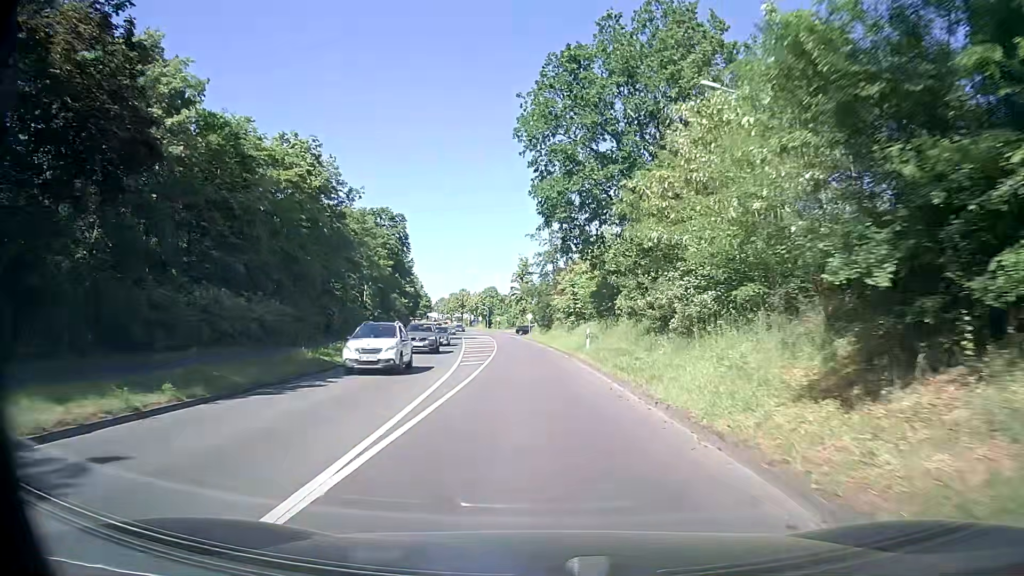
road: secondary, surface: asphalt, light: Day
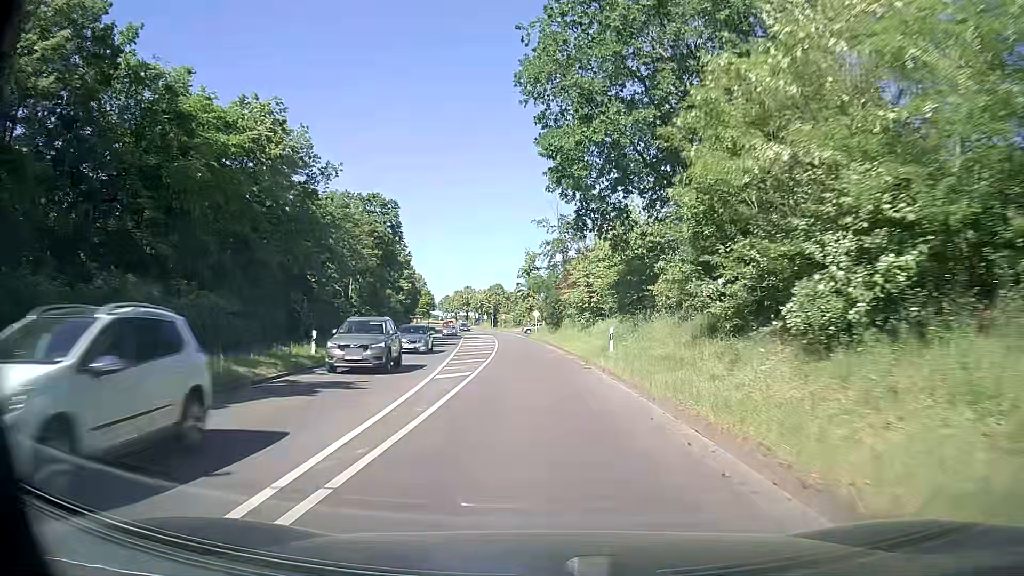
(0.0, +7.6) m; 0°
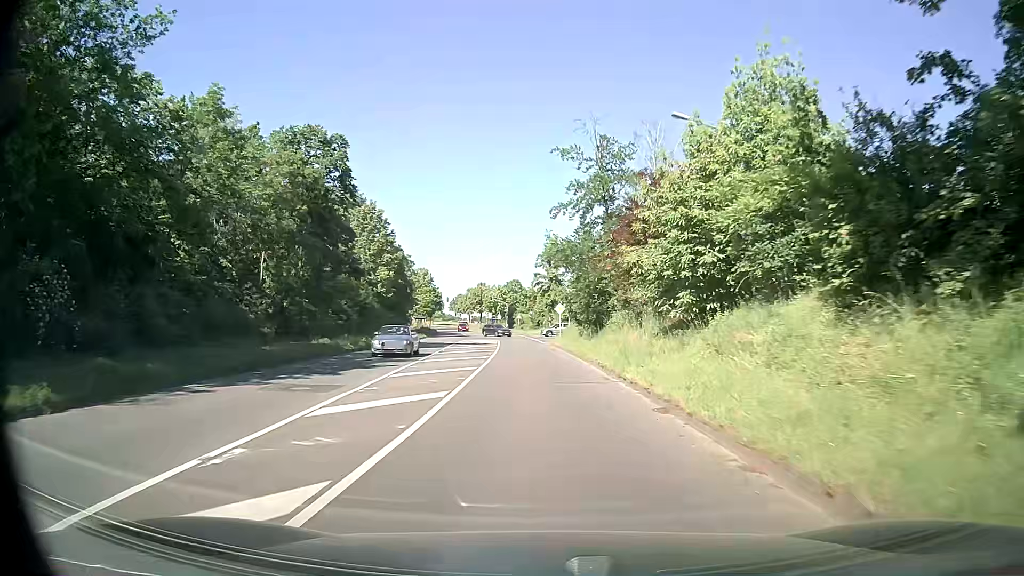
(-0.3, +22.8) m; -2°
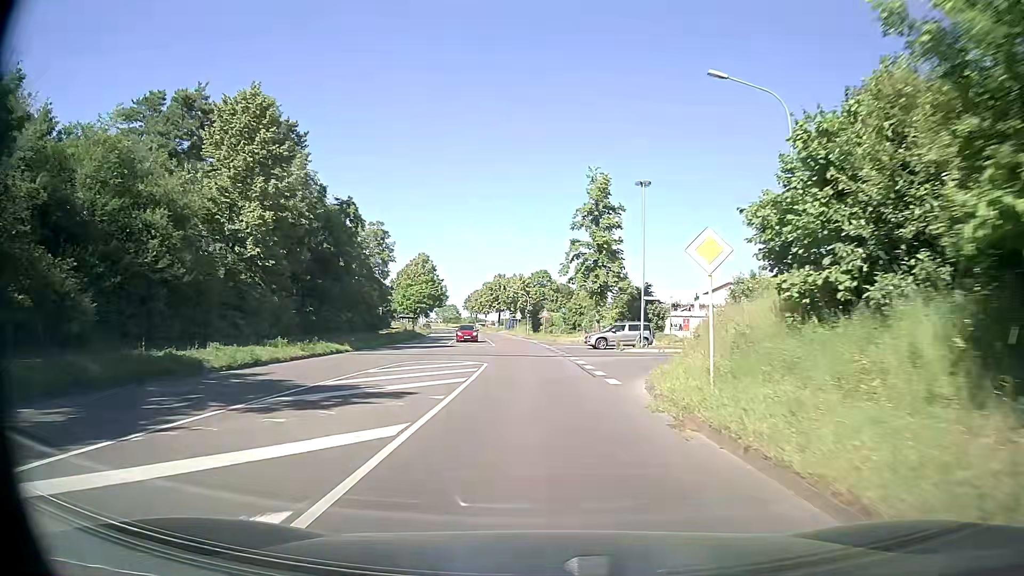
(-0.7, +38.0) m; -3°
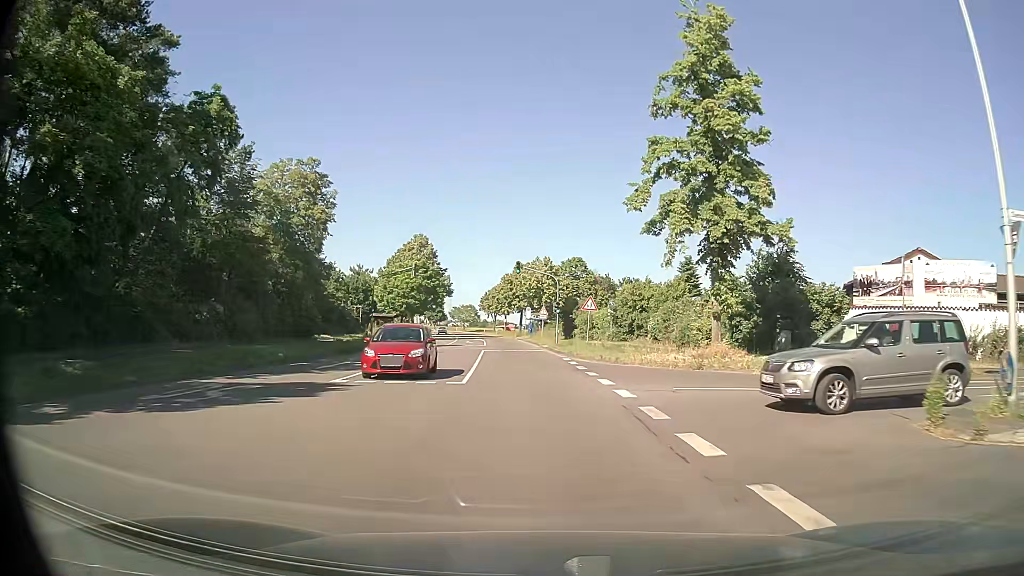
(-0.3, +30.4) m; -2°
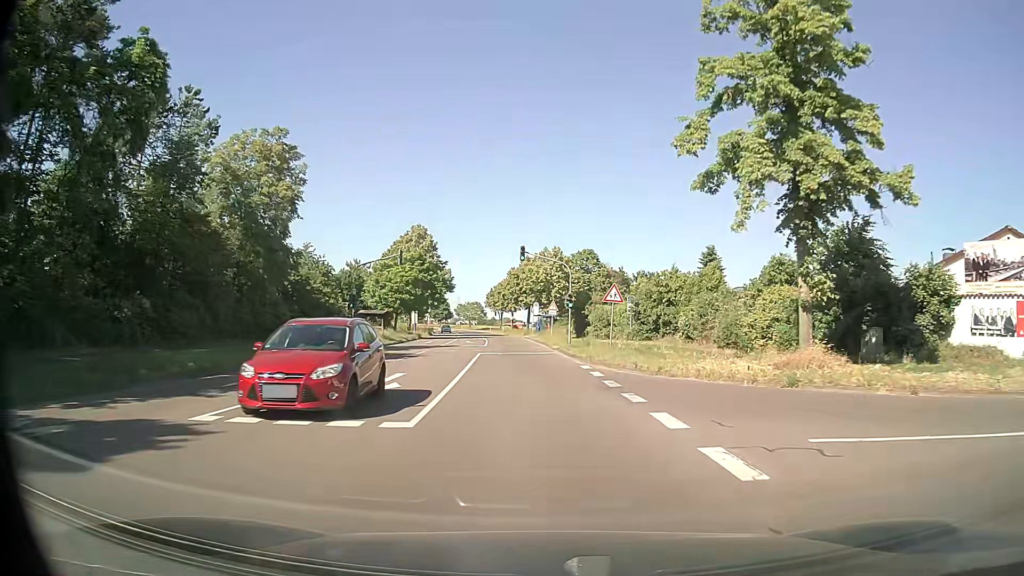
(0.0, +7.6) m; -1°
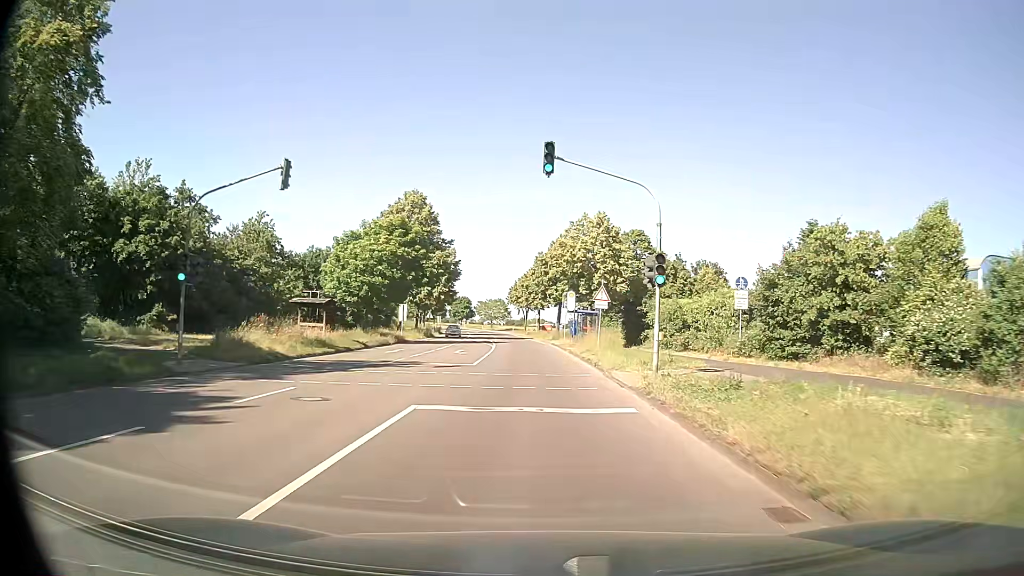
(-0.6, +22.8) m; -3°
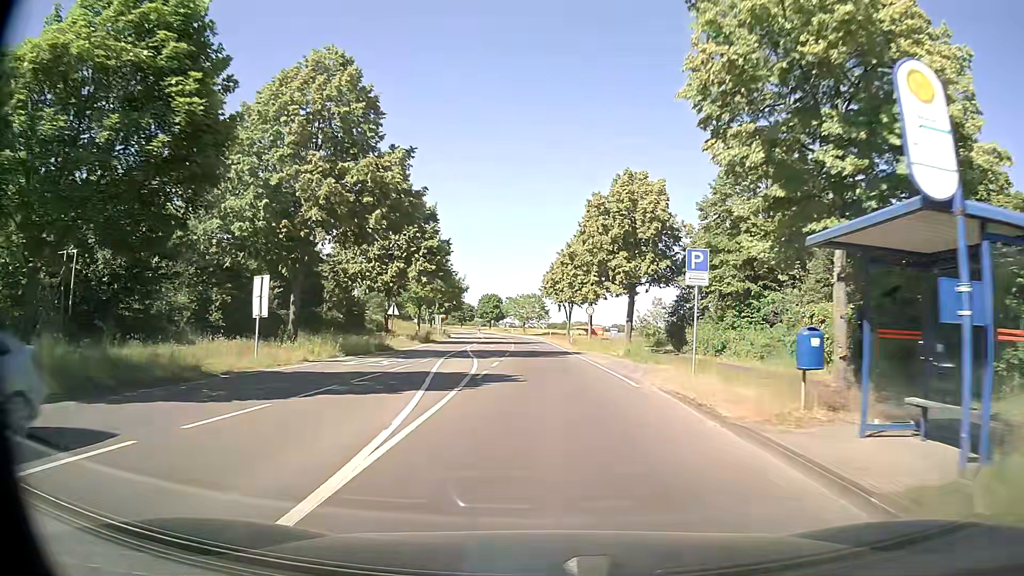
(-0.8, +38.0) m; -3°
(0, +10) (0, +20) (0, +30) (0, +40) (-1, +50) (-1, +60) (-2, +70) (-2, +80) (-3, +90) (-4, +100) m
